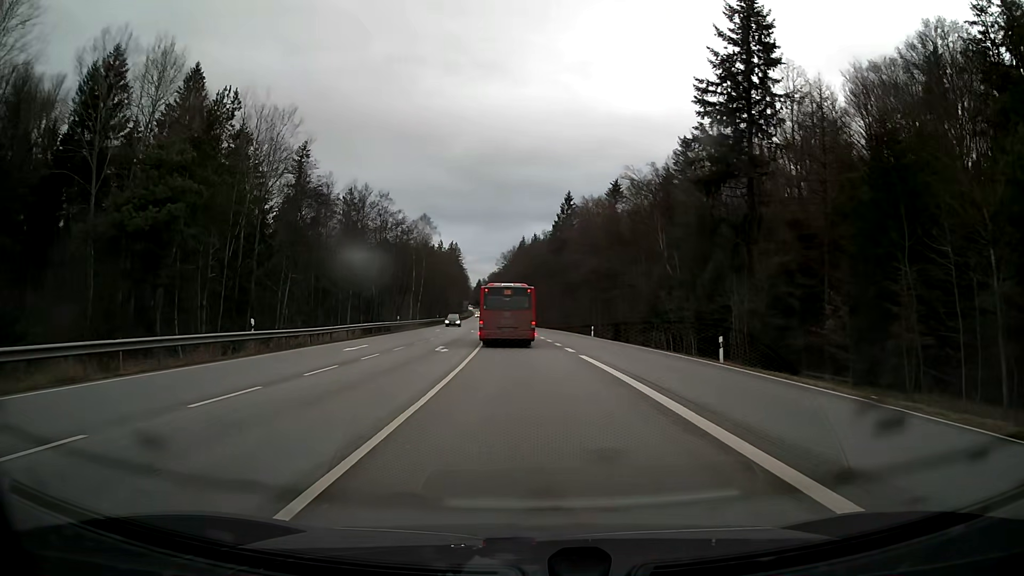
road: secondary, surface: asphalt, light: Day
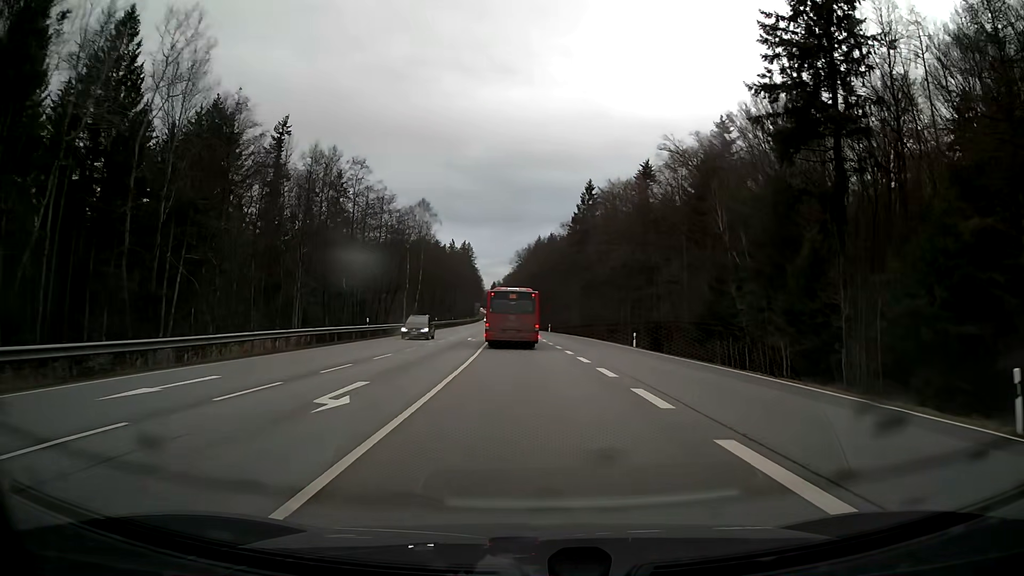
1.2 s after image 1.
(-0.2, +17.3) m; -1°
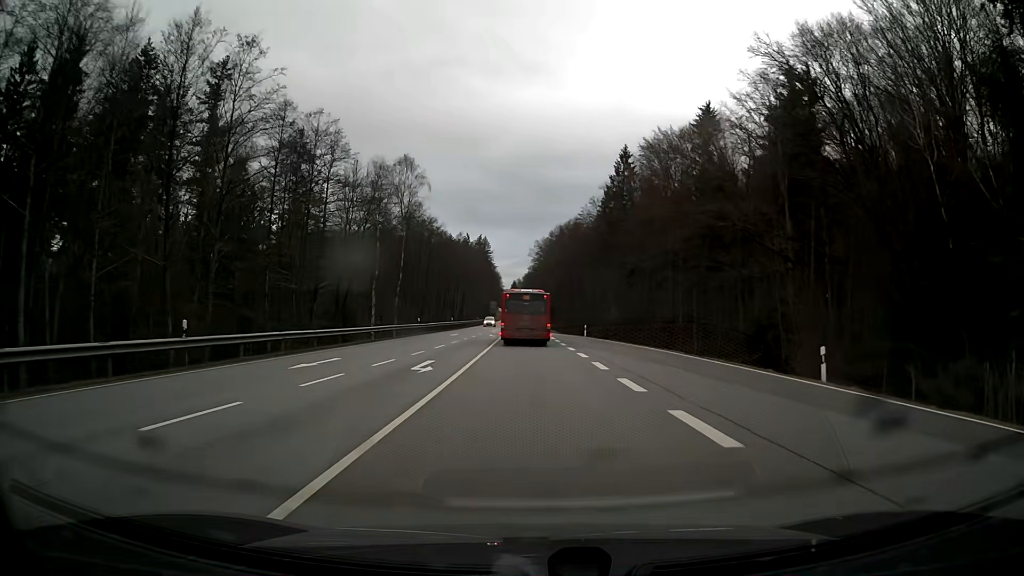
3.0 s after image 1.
(-0.5, +27.5) m; -2°
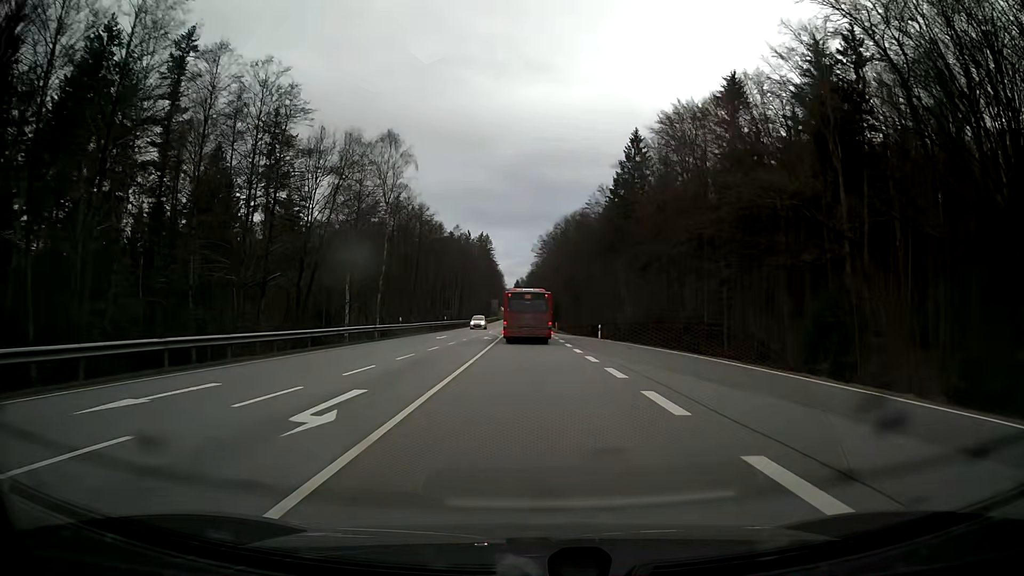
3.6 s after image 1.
(0.0, +9.6) m; 0°
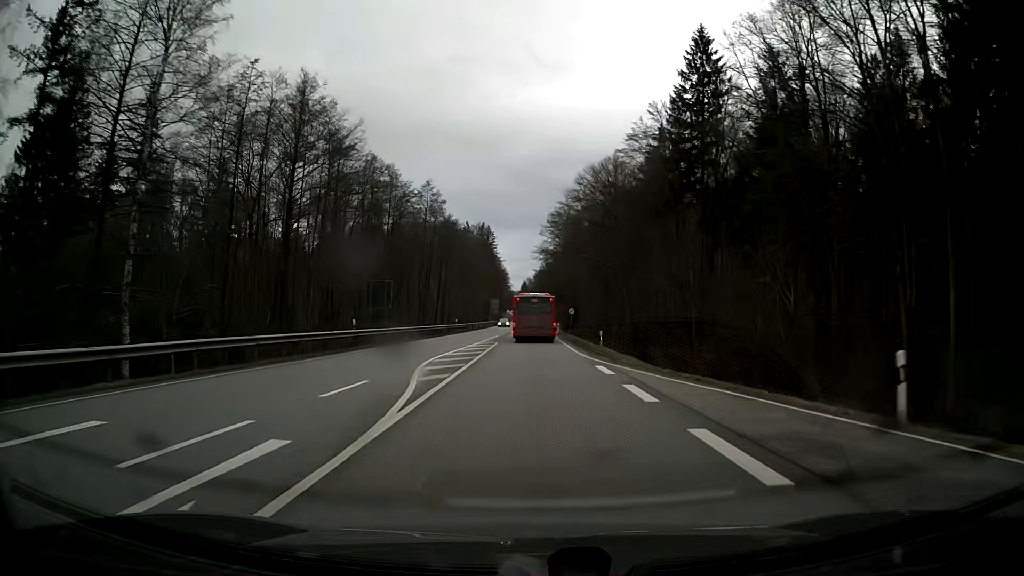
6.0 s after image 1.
(-0.4, +40.4) m; -1°
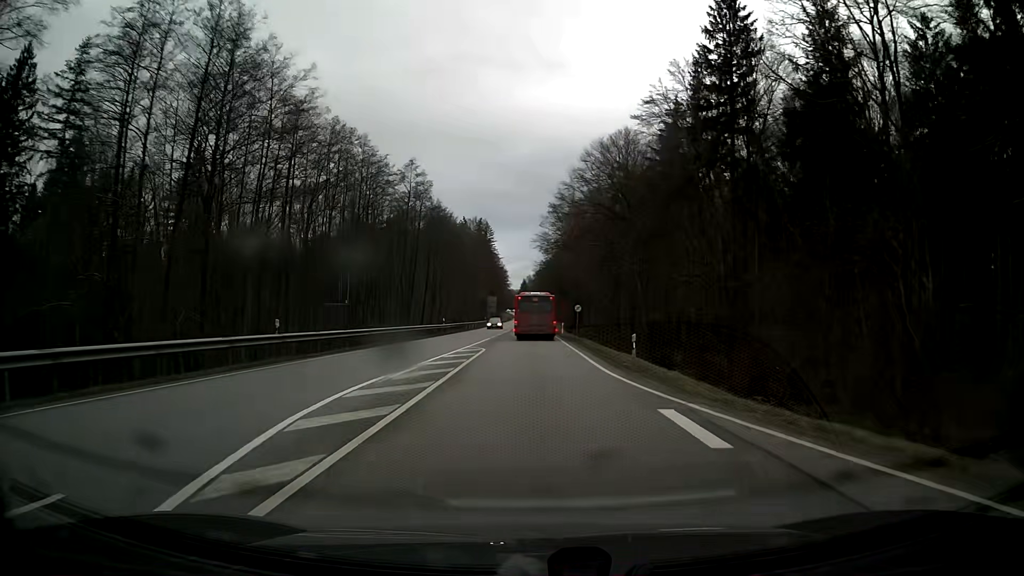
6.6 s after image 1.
(0.0, +10.3) m; 0°
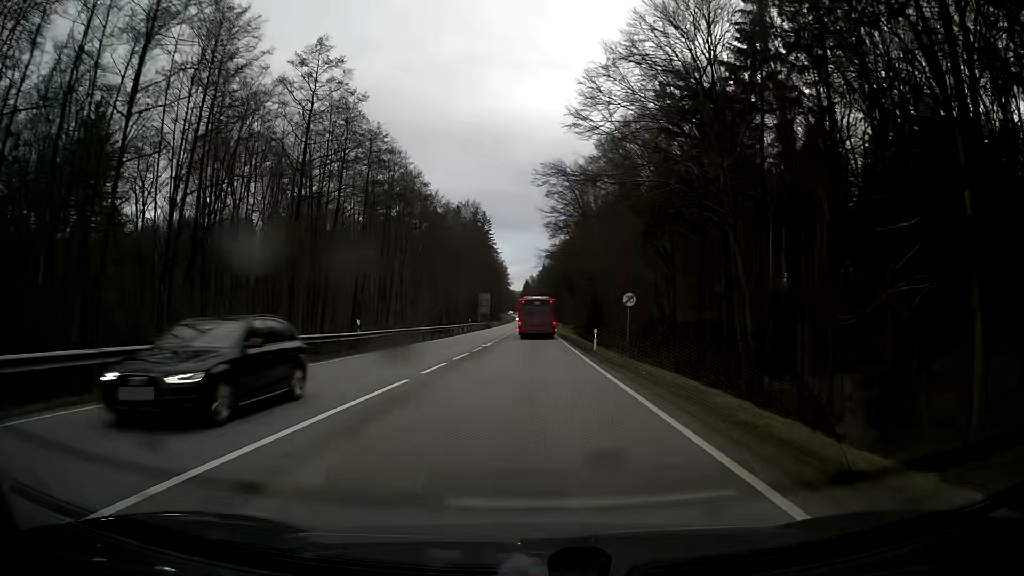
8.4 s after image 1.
(-0.1, +31.3) m; 0°
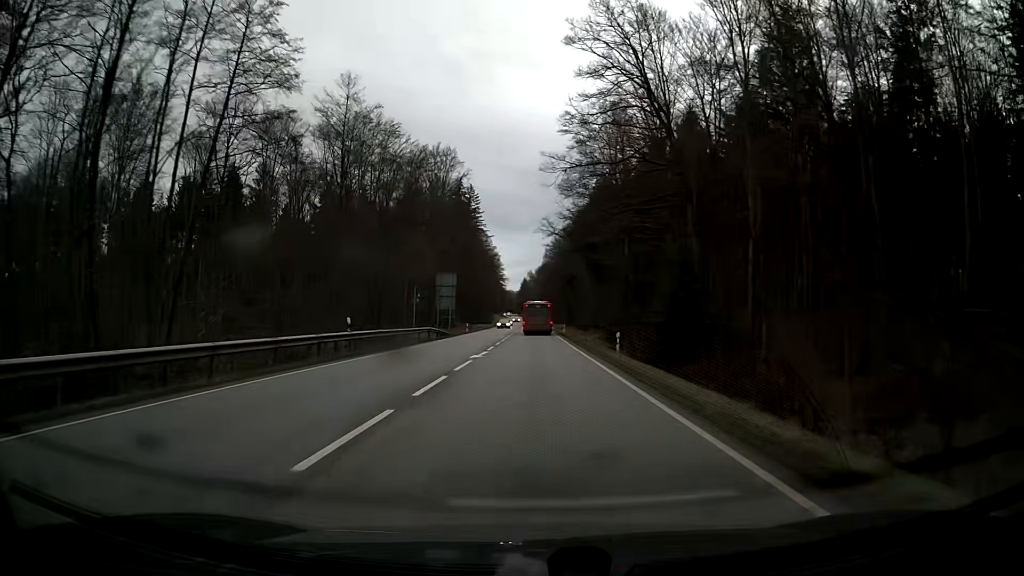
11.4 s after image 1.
(-0.4, +52.9) m; -1°
